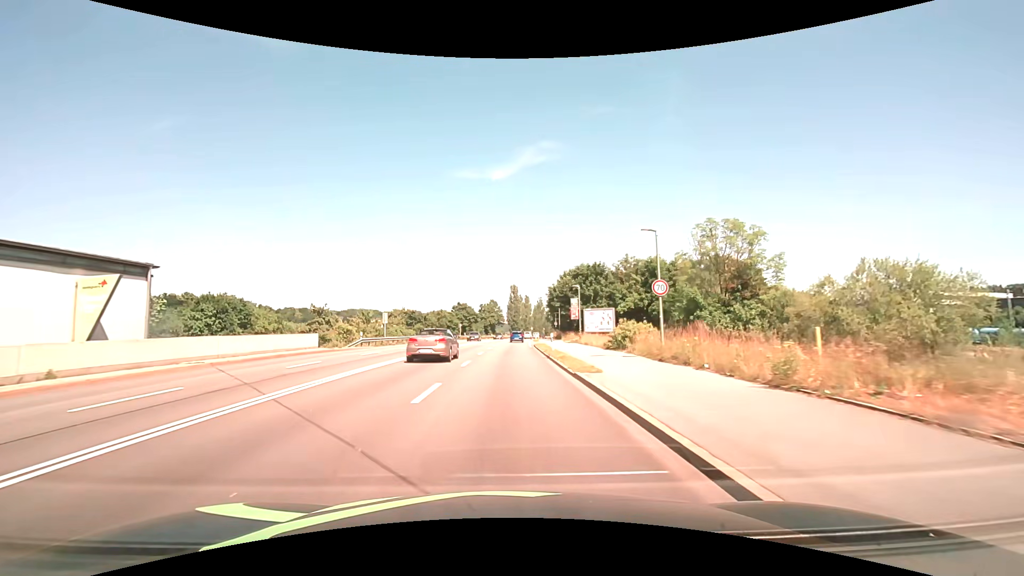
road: primary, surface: asphalt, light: Day
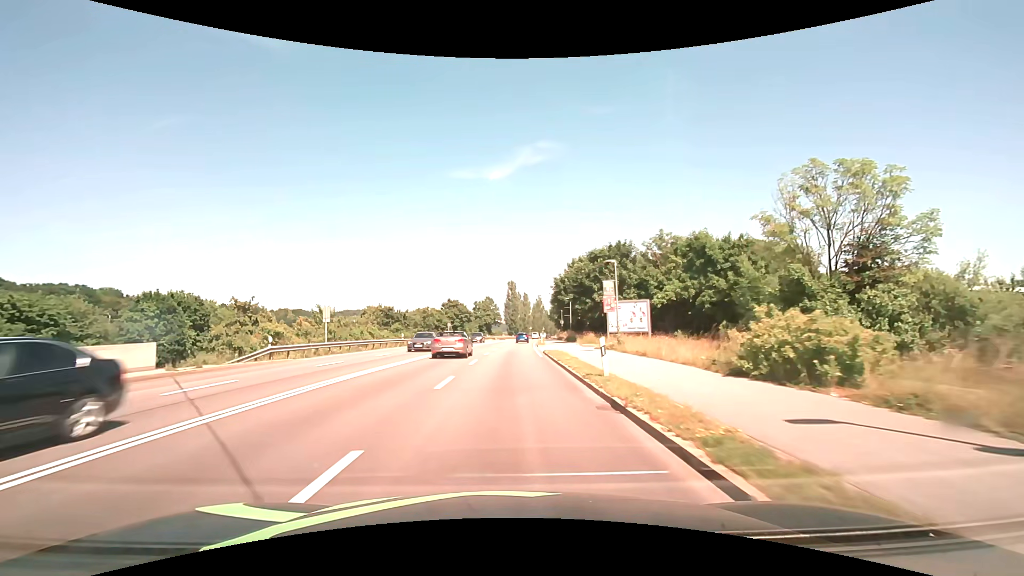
(0.0, +15.7) m; 0°
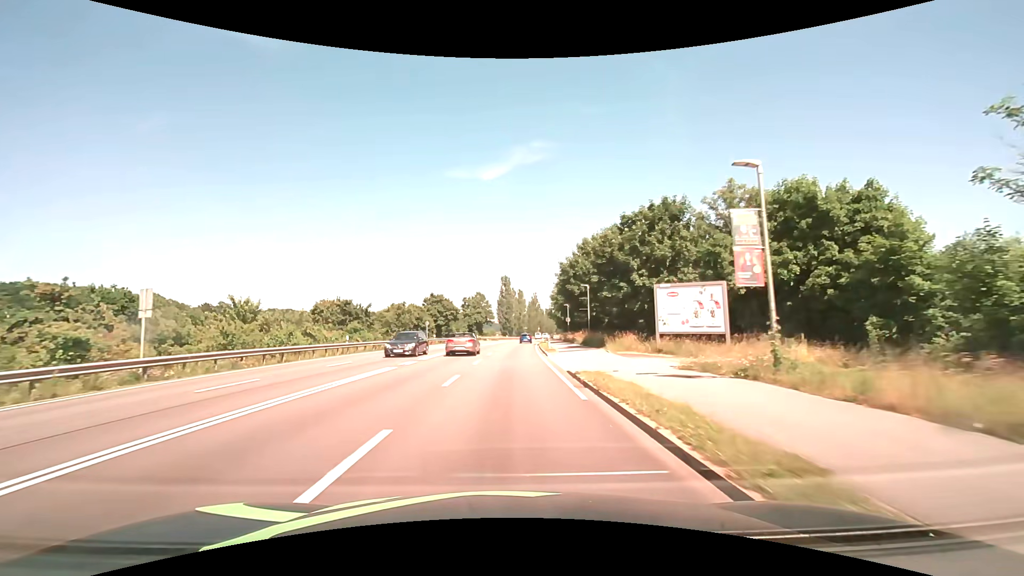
(+0.1, +16.8) m; +1°
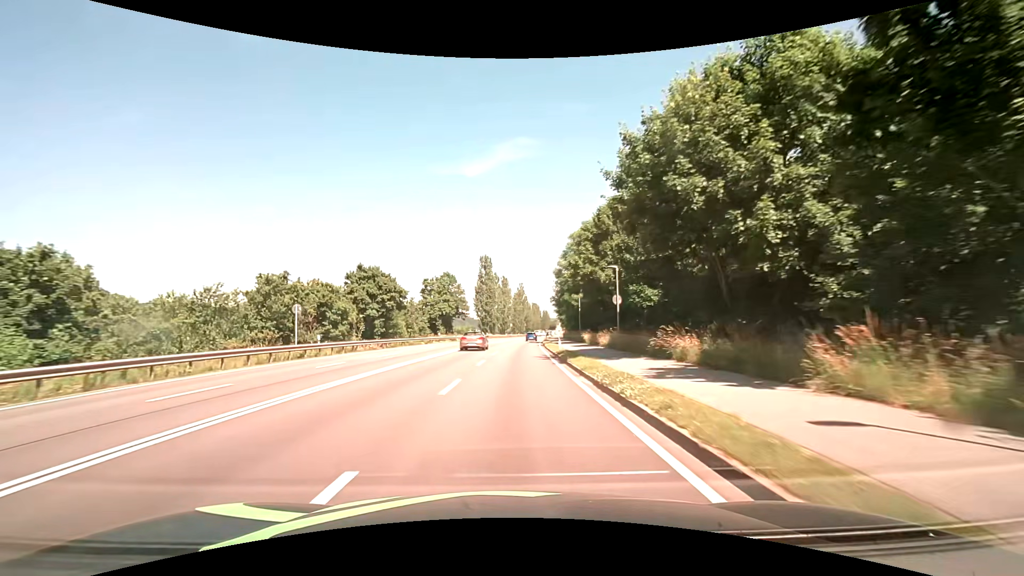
(+0.5, +38.2) m; +2°
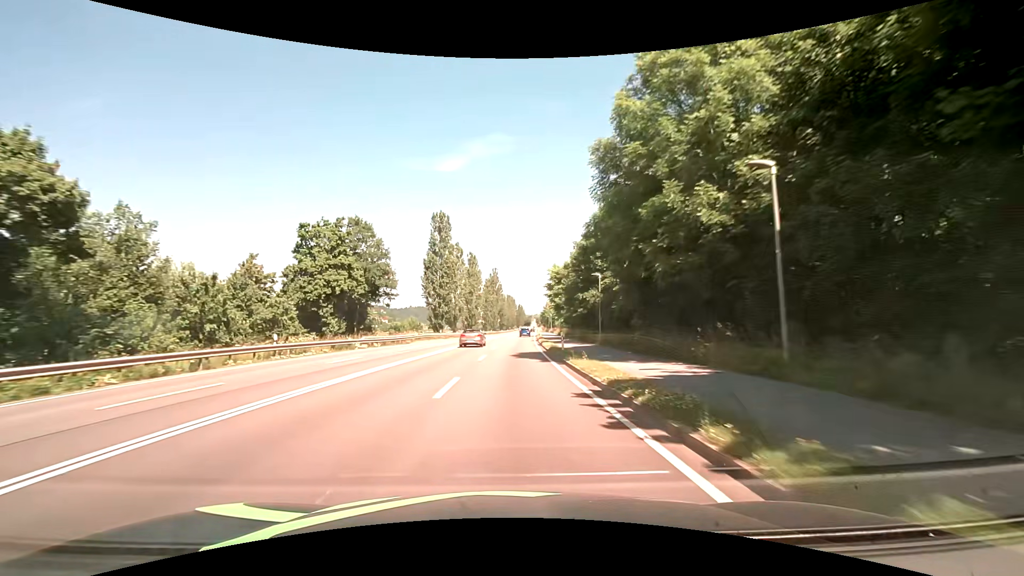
(+0.9, +43.0) m; +3°
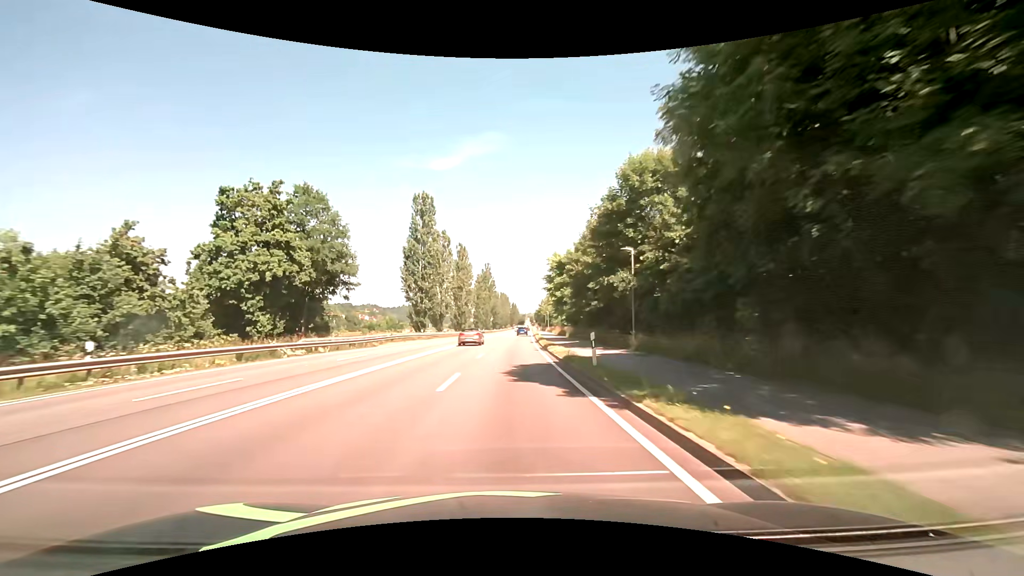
(+0.1, +10.9) m; +1°
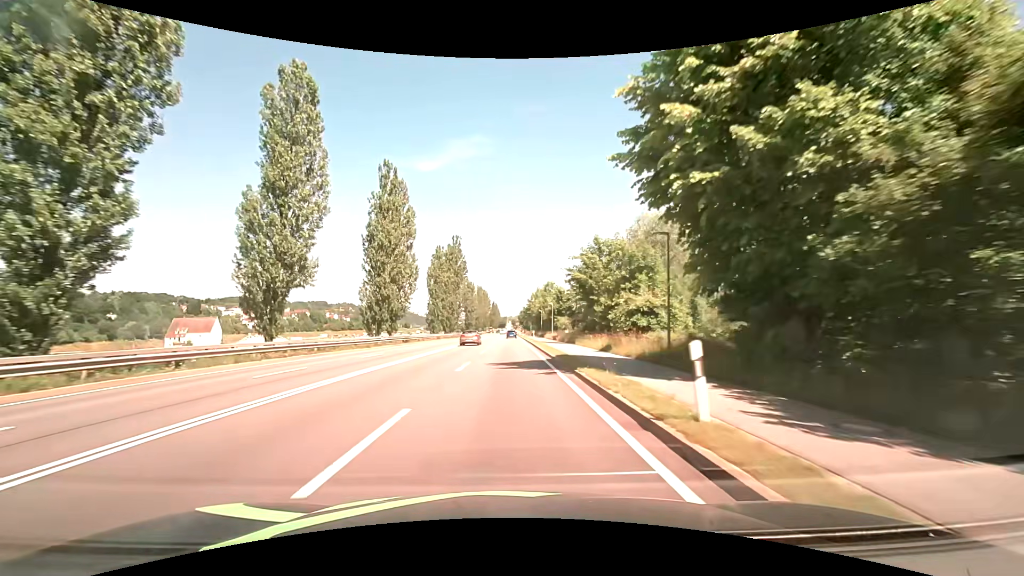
(+1.4, +54.2) m; +2°
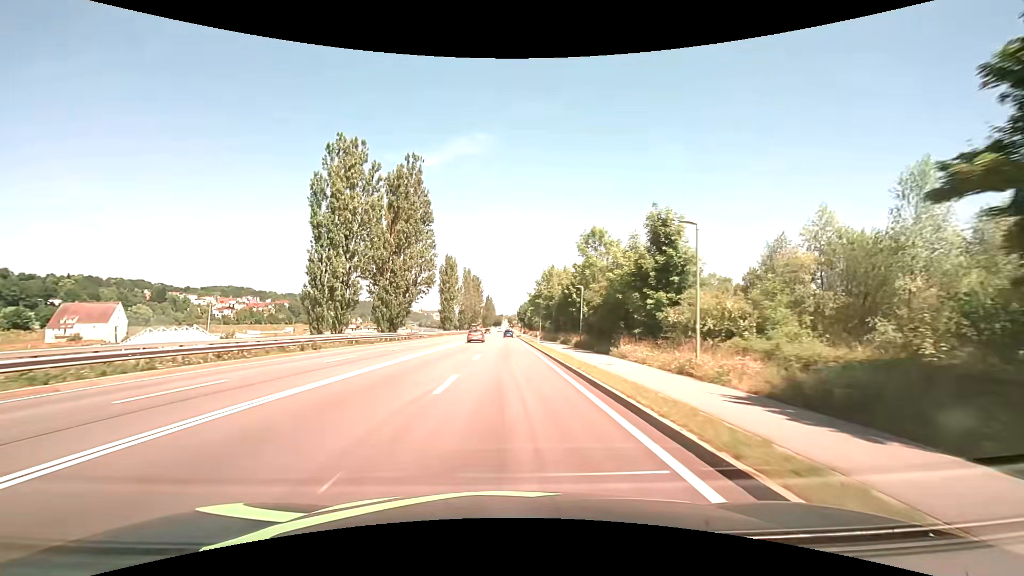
(+0.2, +53.8) m; 0°
